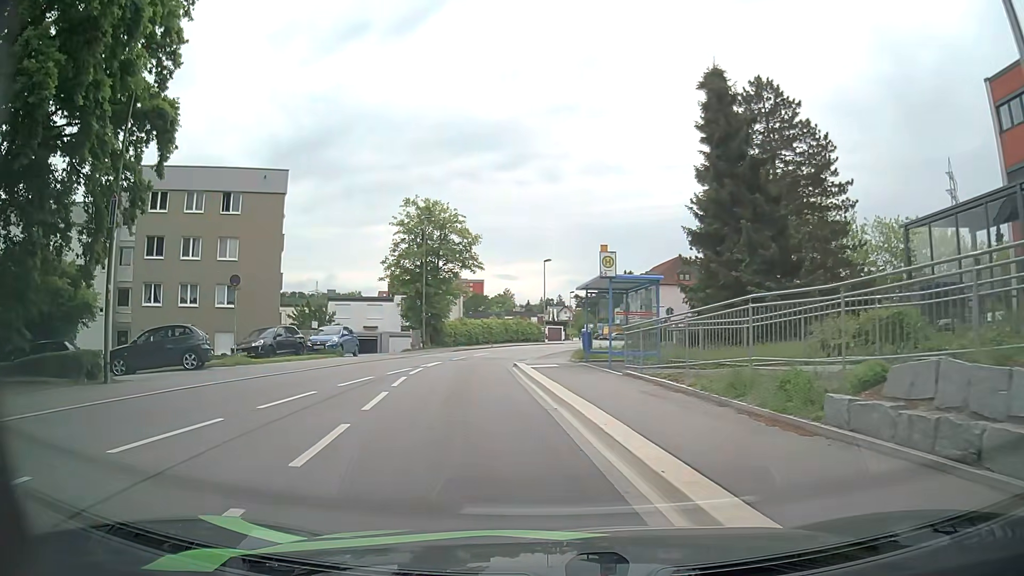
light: Day
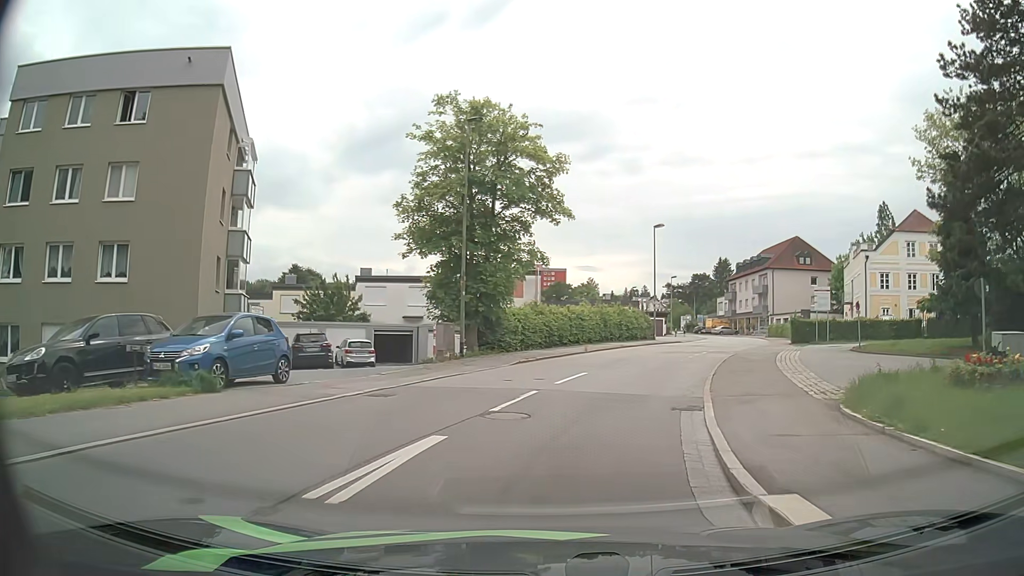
(-2.2, +19.3) m; -8°
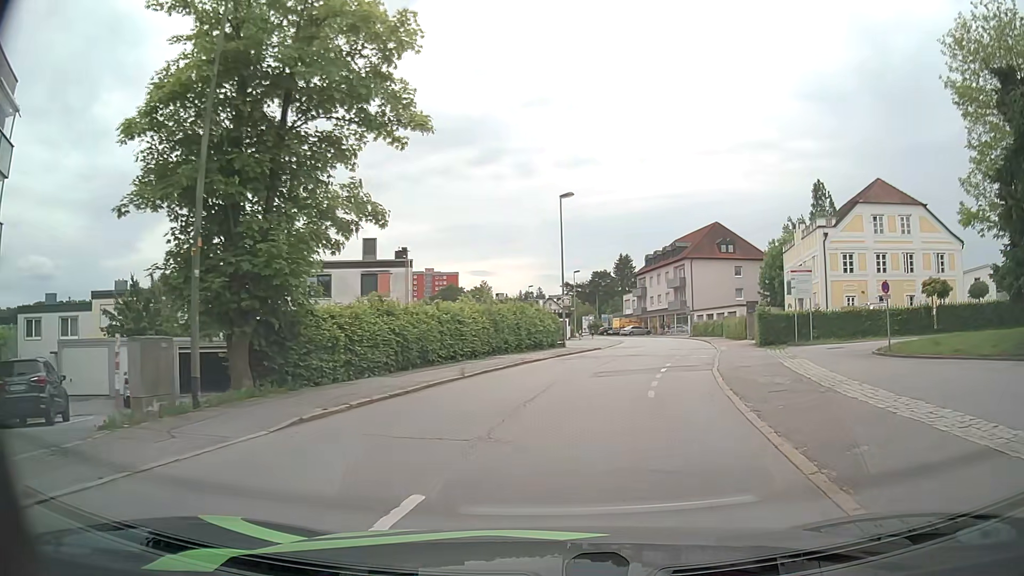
(+0.8, +12.3) m; +8°
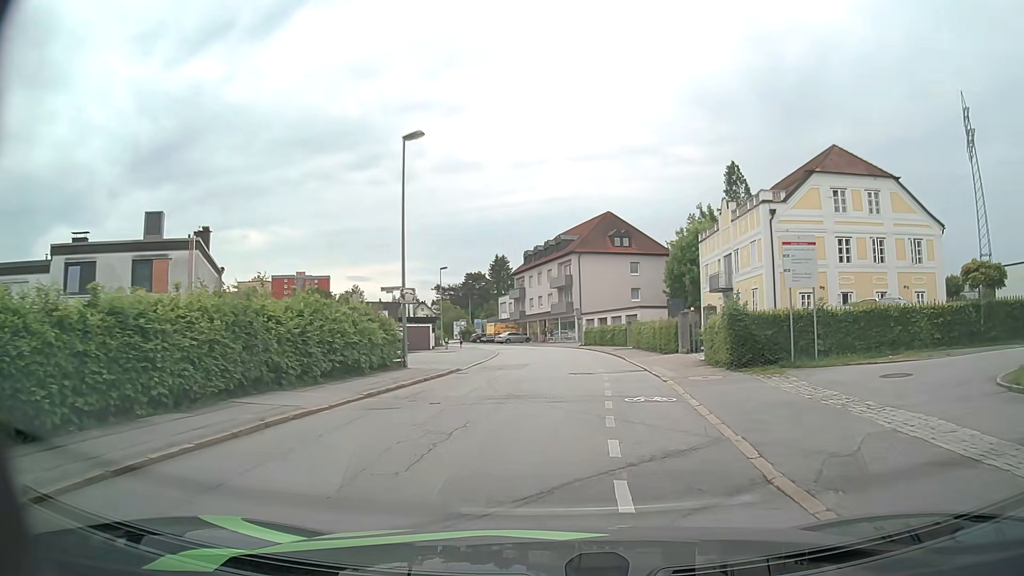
(+1.3, +12.8) m; +11°
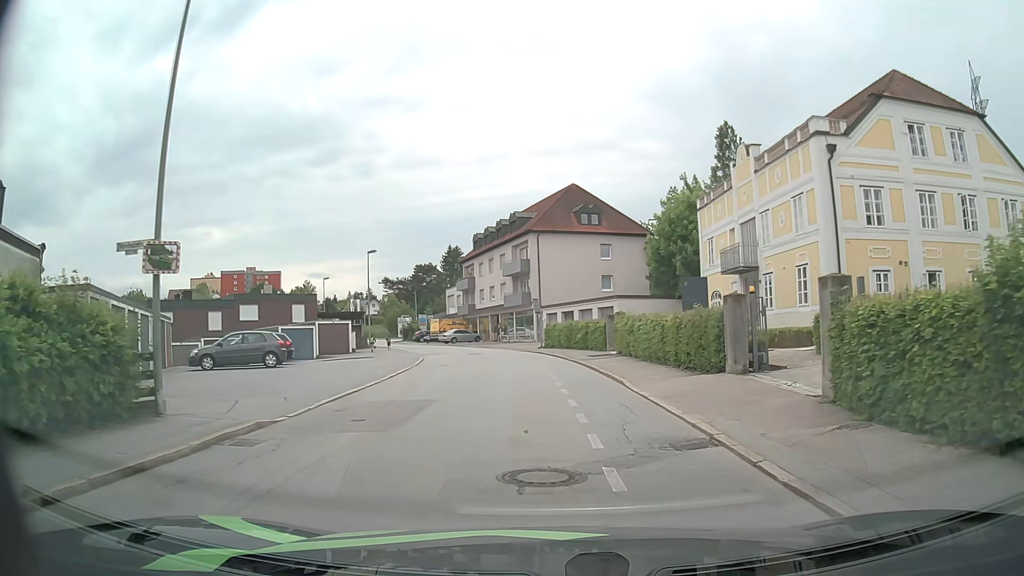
(+0.6, +13.4) m; +4°
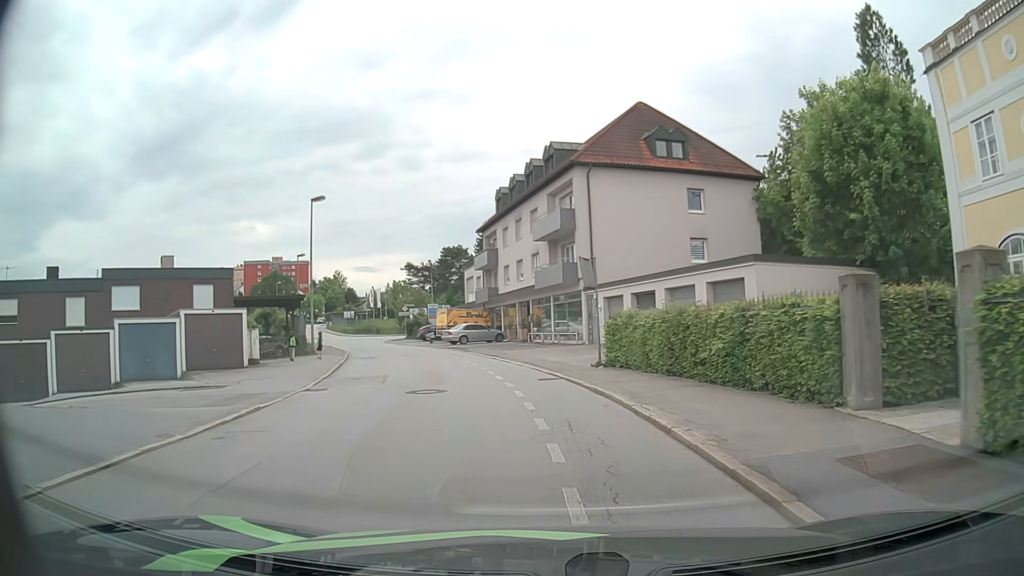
(-0.5, +22.9) m; -5°
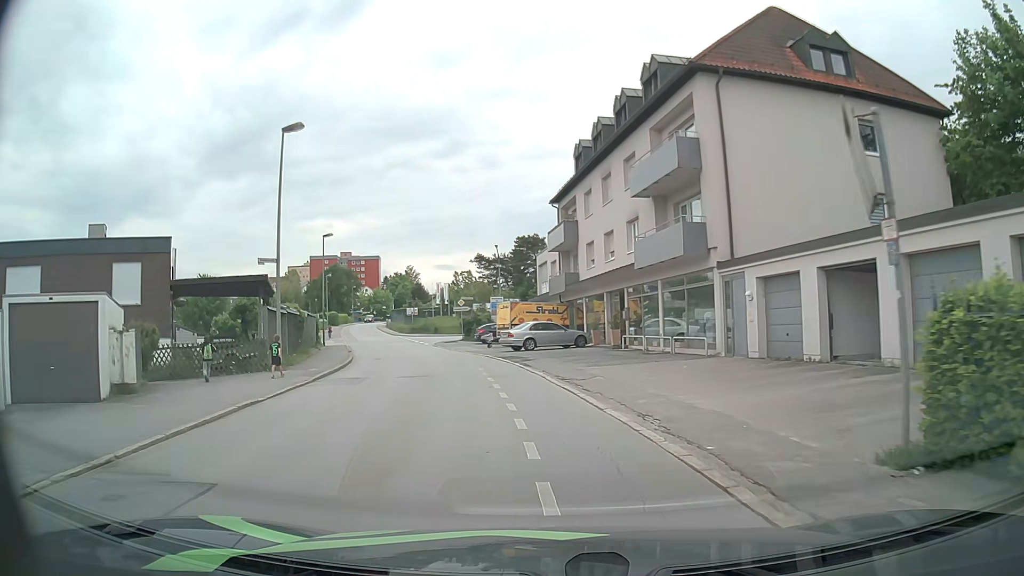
(-0.7, +13.7) m; -7°
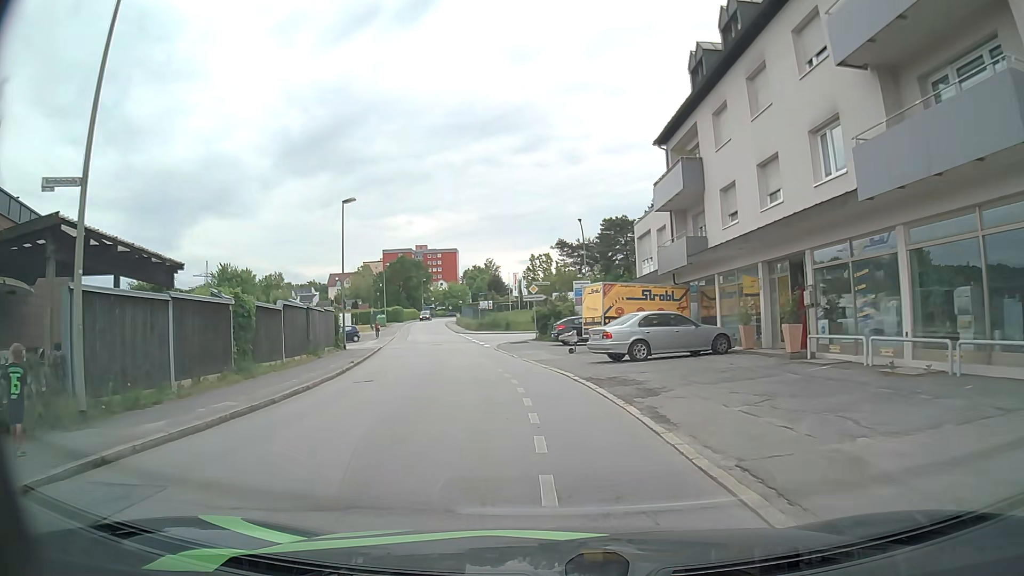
(-0.8, +13.8) m; -7°
(0, +10) (-2, +20) (-3, +30) (-5, +40) (-7, +49) (-9, +59) (-11, +69) (-13, +79) (-15, +89) (-17, +98) m
